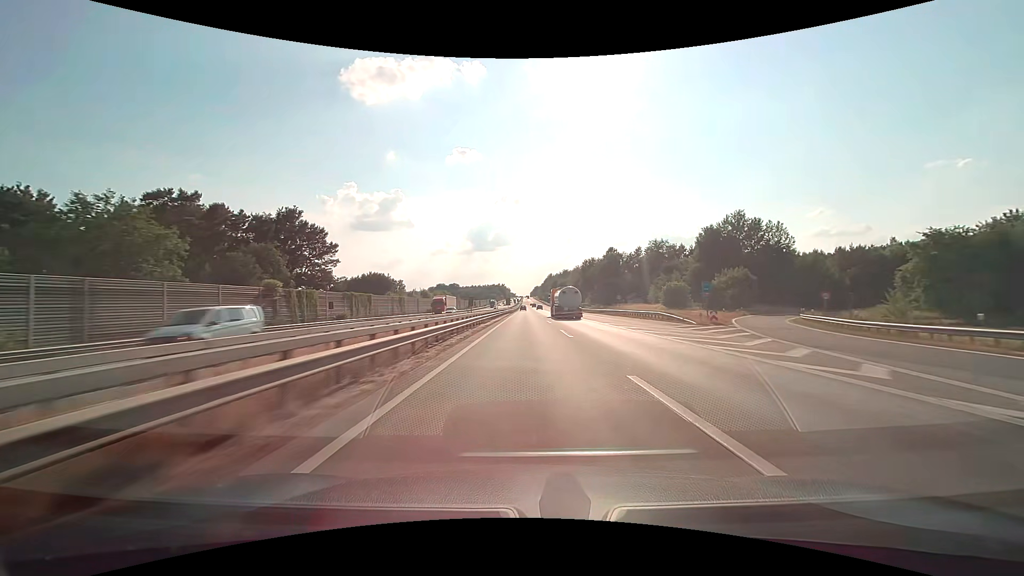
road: motorway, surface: concrete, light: Day
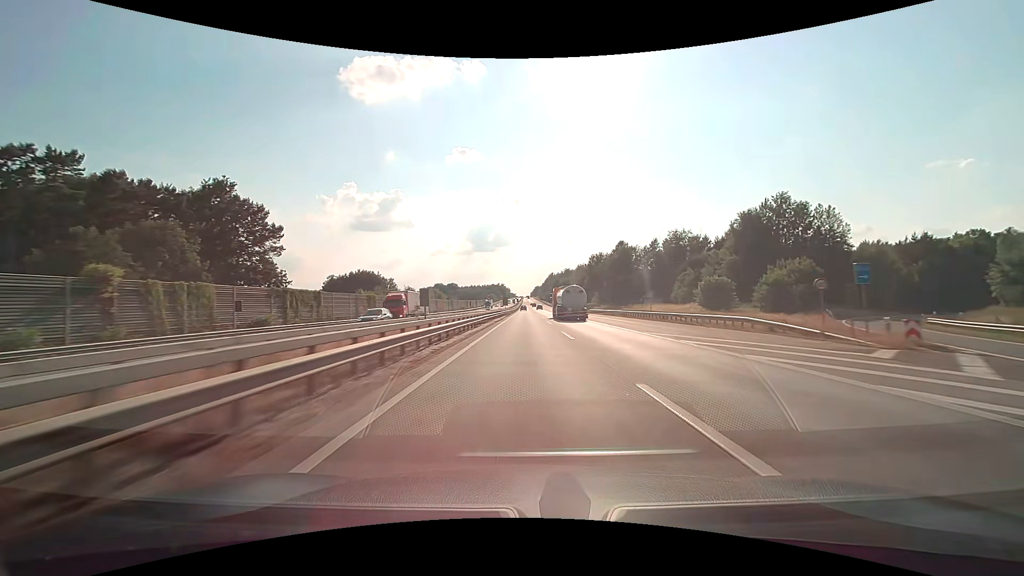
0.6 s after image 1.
(0.0, +19.1) m; 0°
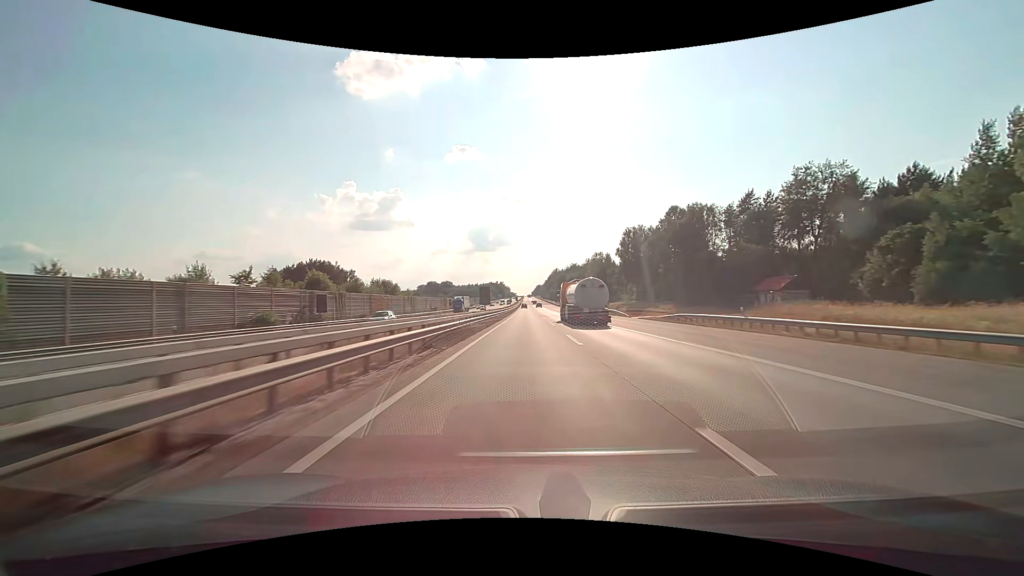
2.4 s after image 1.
(0.0, +57.2) m; 0°
(0, +10) (0, +20) (0, +30) (0, +40) (0, +50) (0, +60) (0, +70) (0, +80) (0, +90) (0, +100) m
